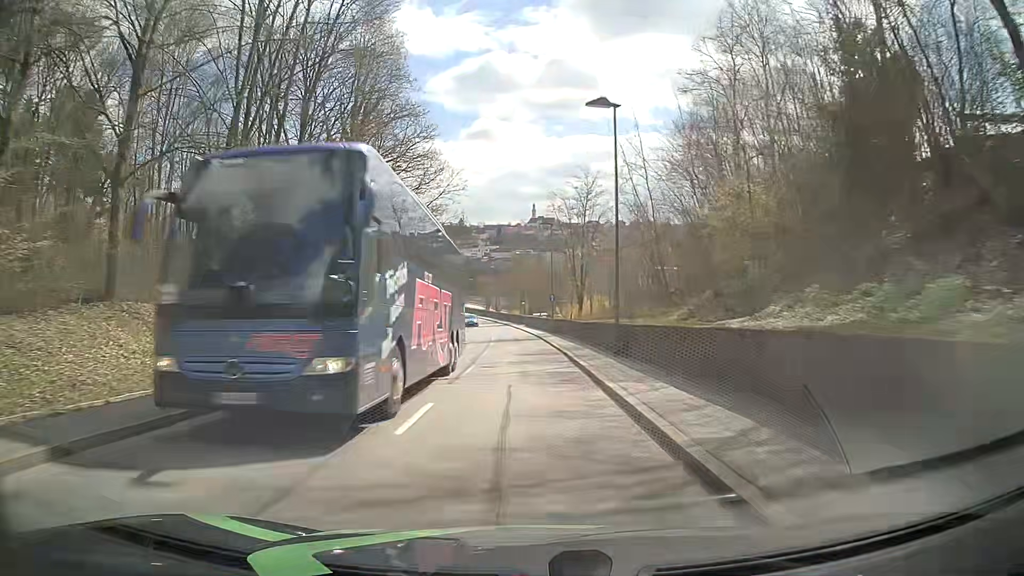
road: tertiary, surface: asphalt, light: Day
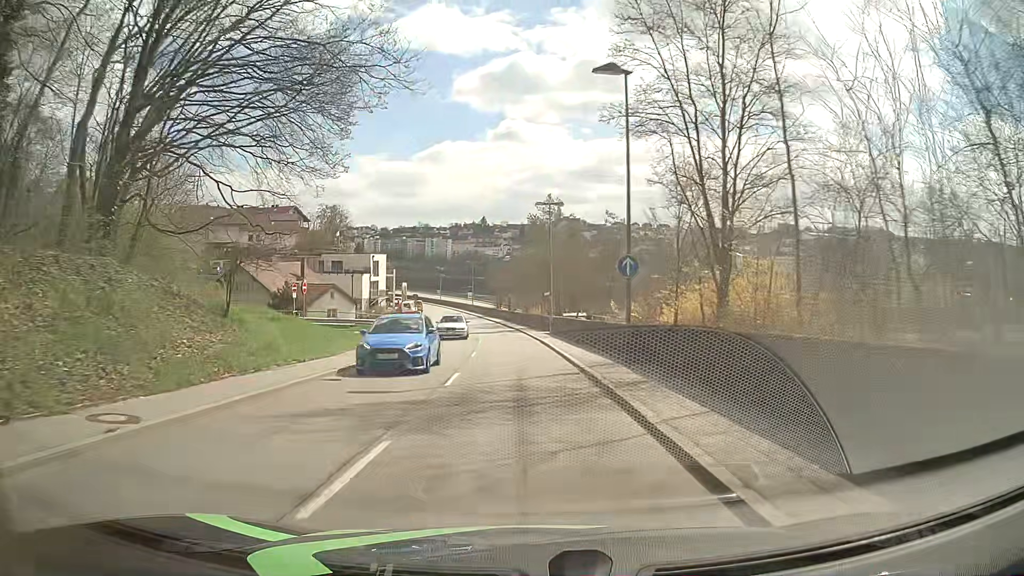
(-0.5, +30.6) m; -2°
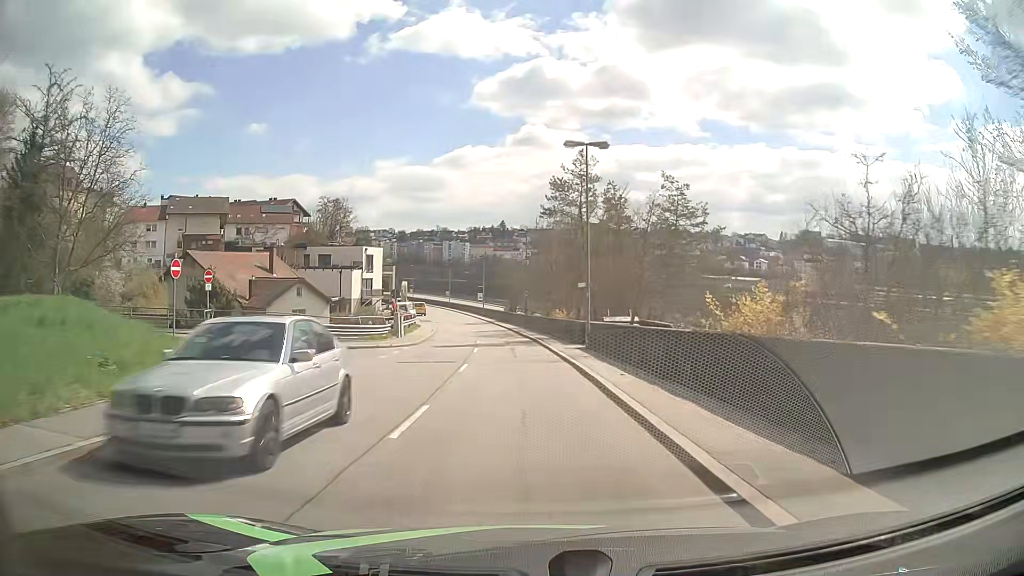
(-0.4, +15.3) m; -2°
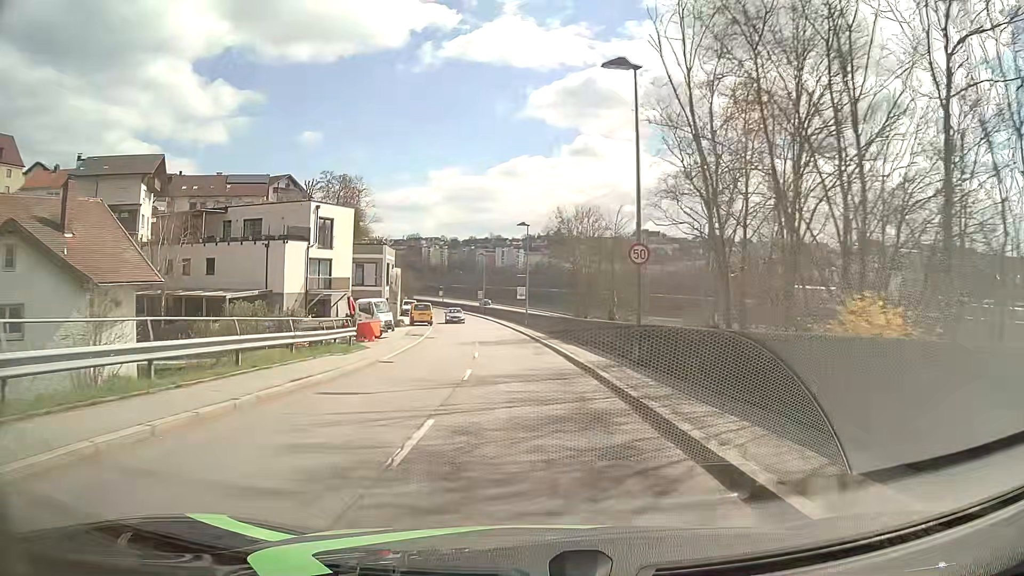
(-1.8, +37.9) m; -5°
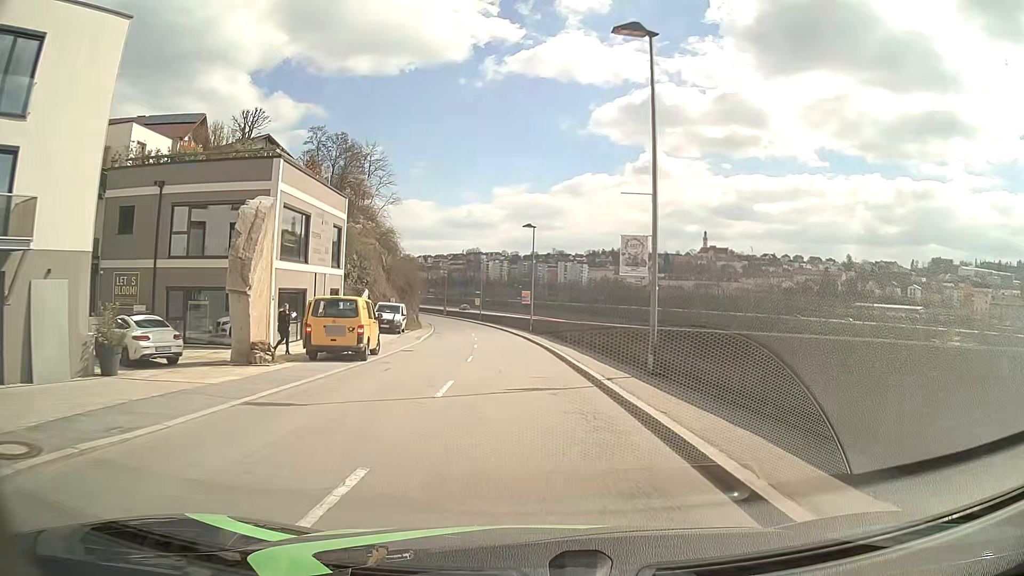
(-1.6, +37.9) m; -5°
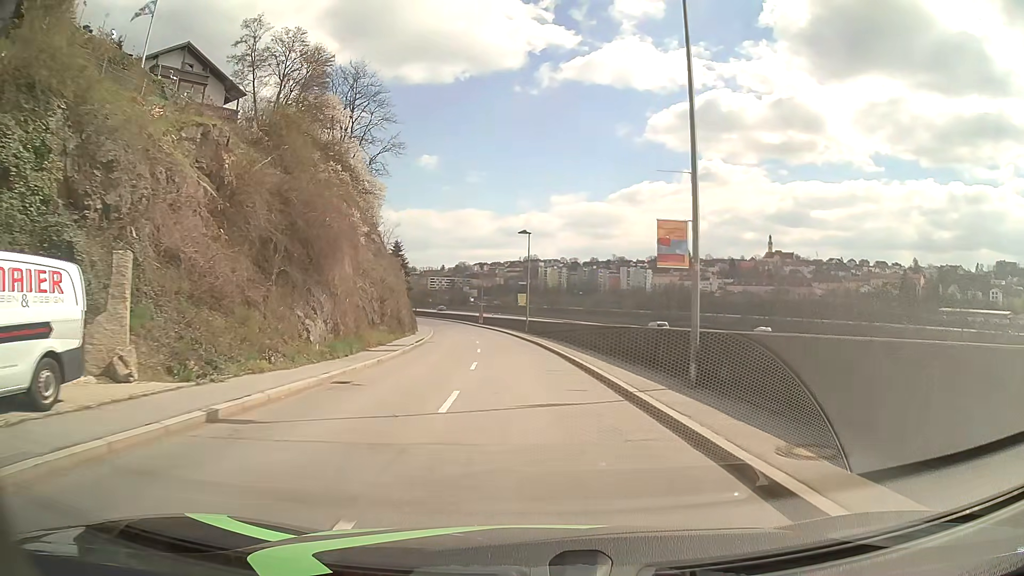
(-1.9, +38.0) m; -5°
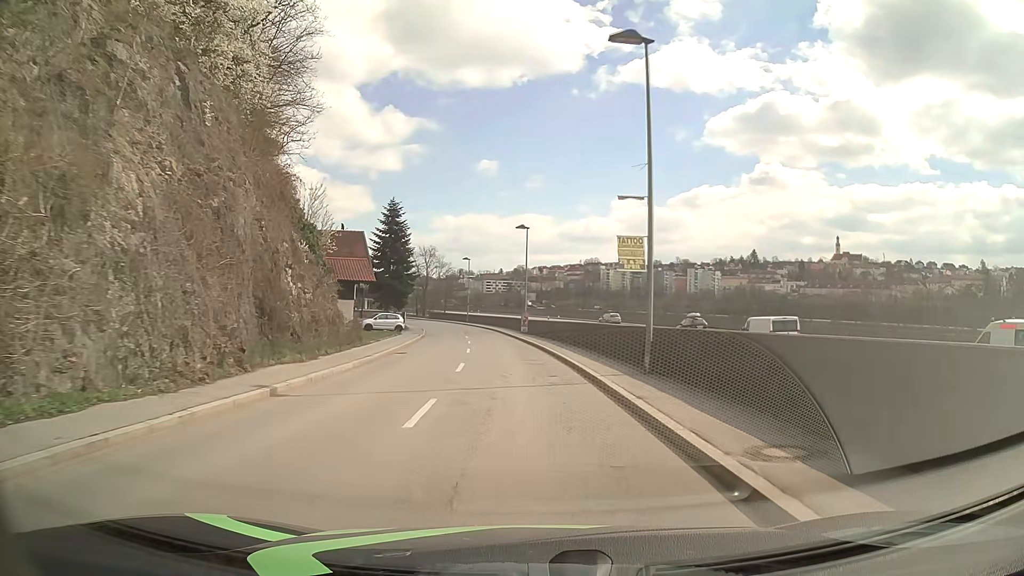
(-1.6, +37.9) m; -5°
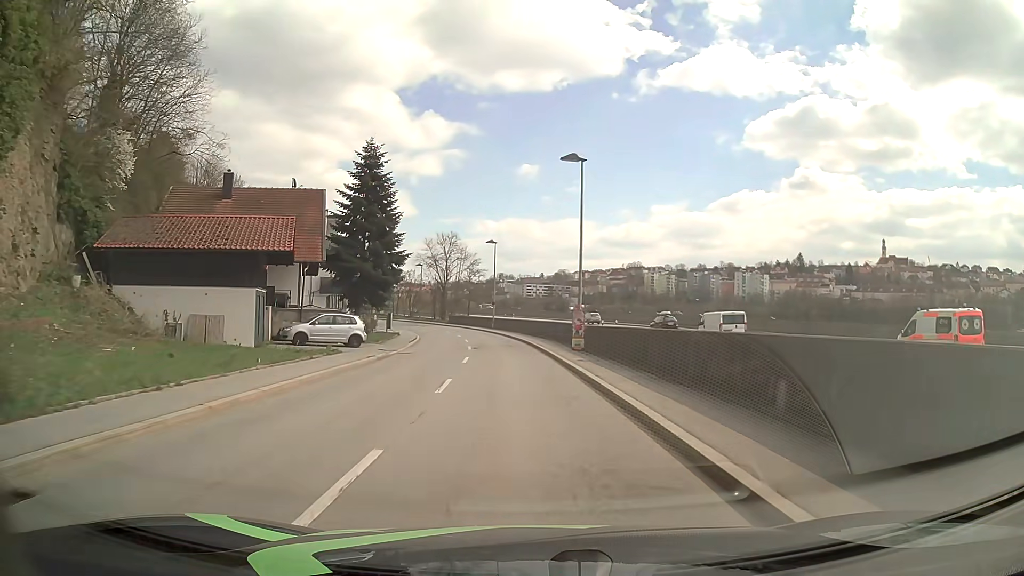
(-0.7, +22.7) m; -4°
(0, +10) (-1, +20) (-1, +30) (-2, +40) (-4, +50) (-6, +60) (-8, +69) (-12, +79) (-16, +88) (-21, +96) m
